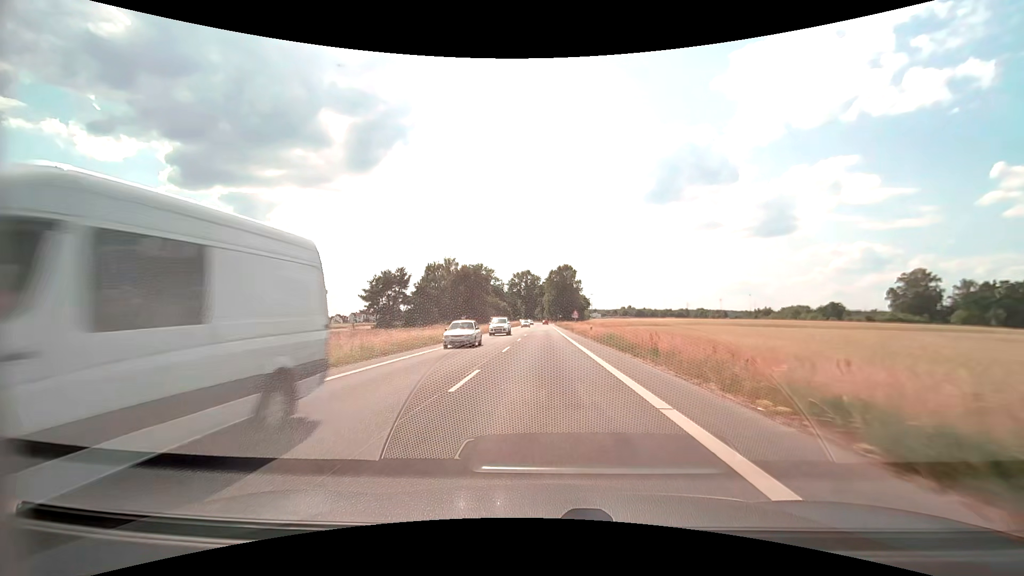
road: secondary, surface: asphalt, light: Day
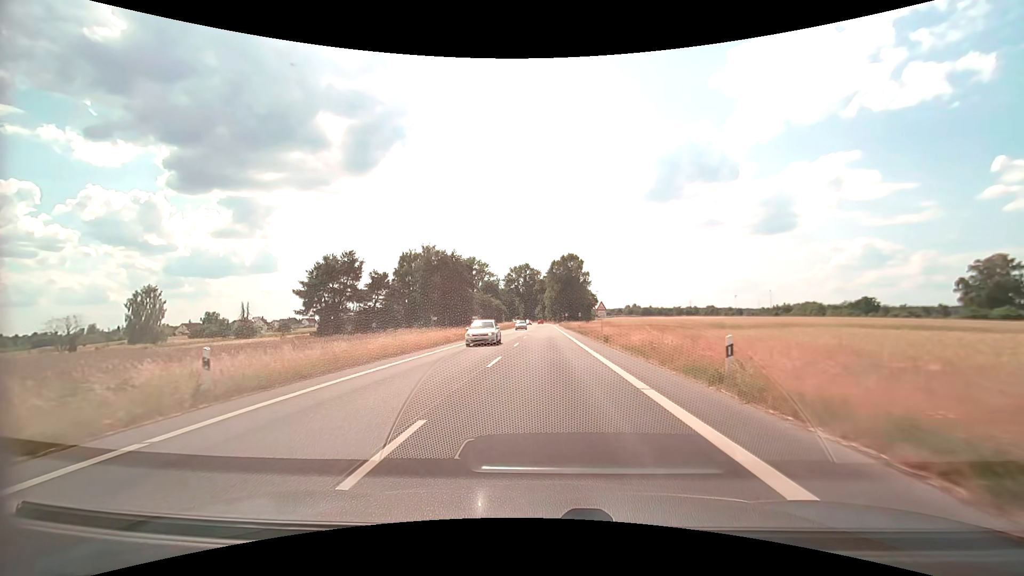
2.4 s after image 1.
(0.0, +30.1) m; 0°
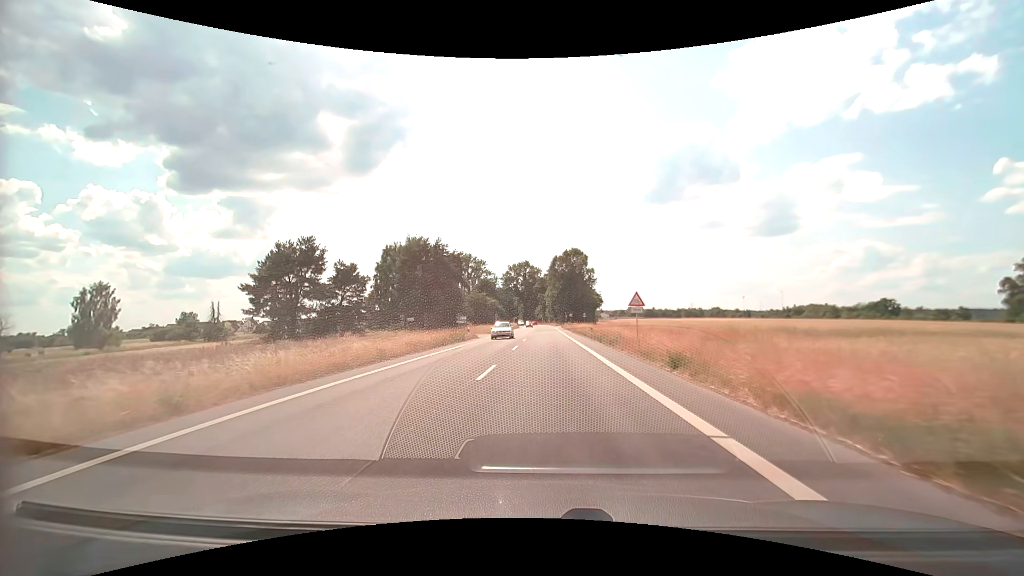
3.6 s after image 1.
(0.0, +14.7) m; 0°
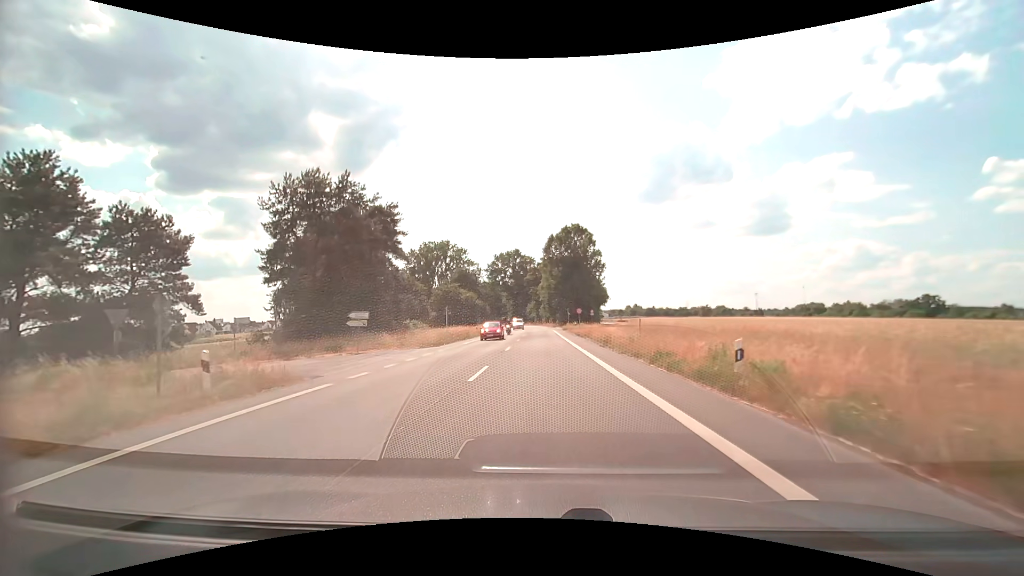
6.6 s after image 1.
(+0.2, +35.6) m; +1°
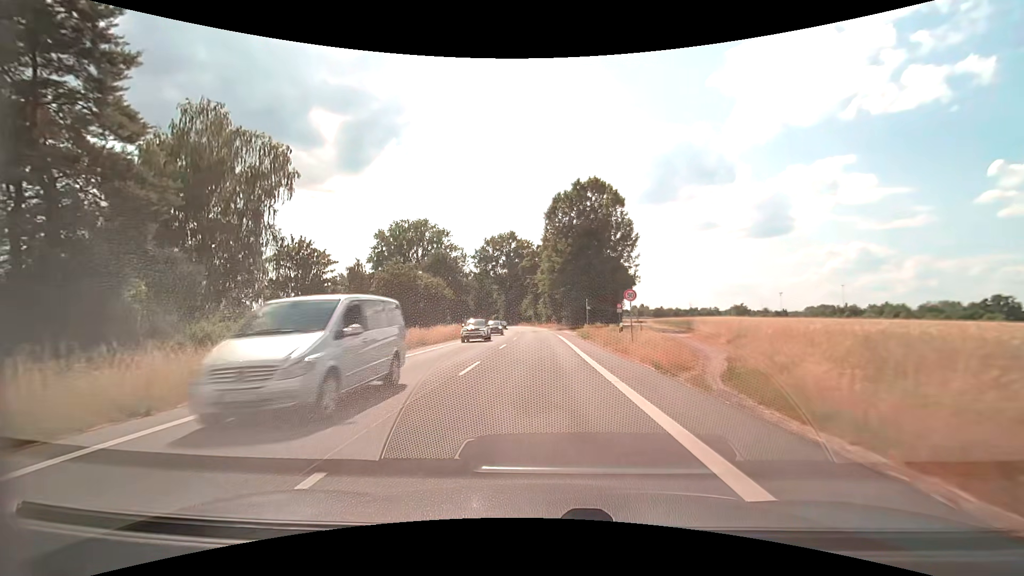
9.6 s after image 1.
(+0.1, +35.1) m; 0°
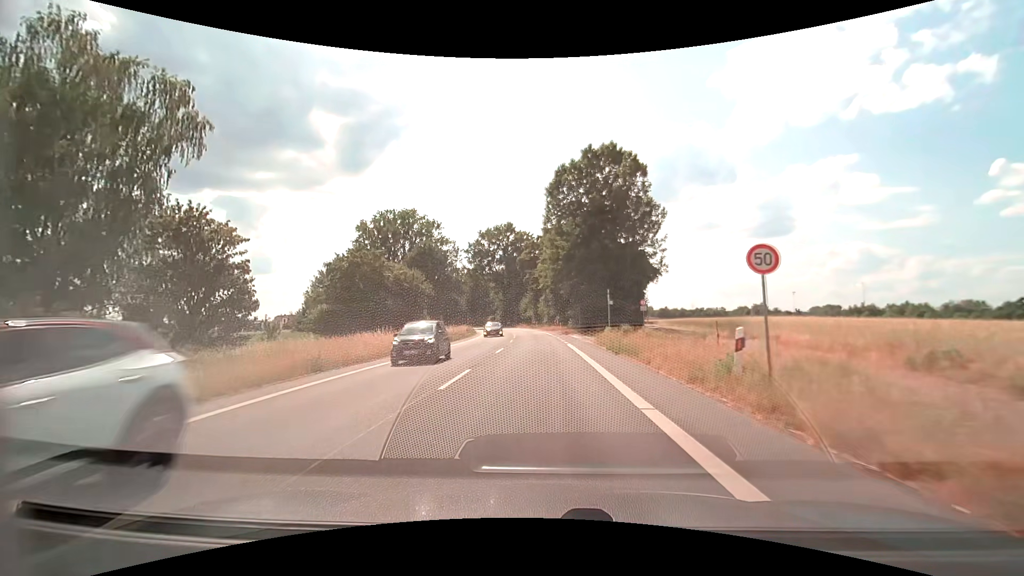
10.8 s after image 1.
(0.0, +14.3) m; 0°
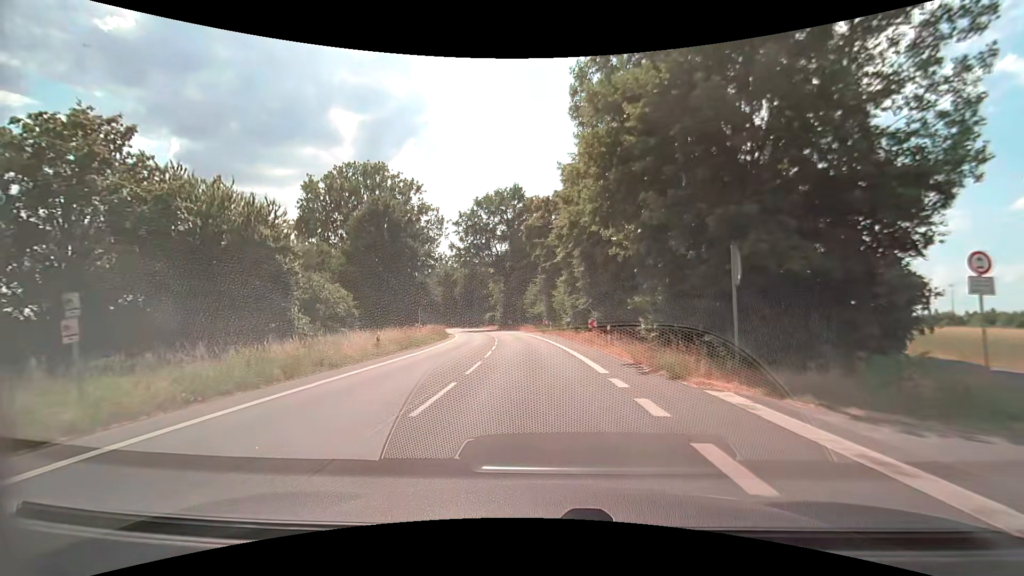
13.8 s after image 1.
(-0.5, +35.6) m; -2°
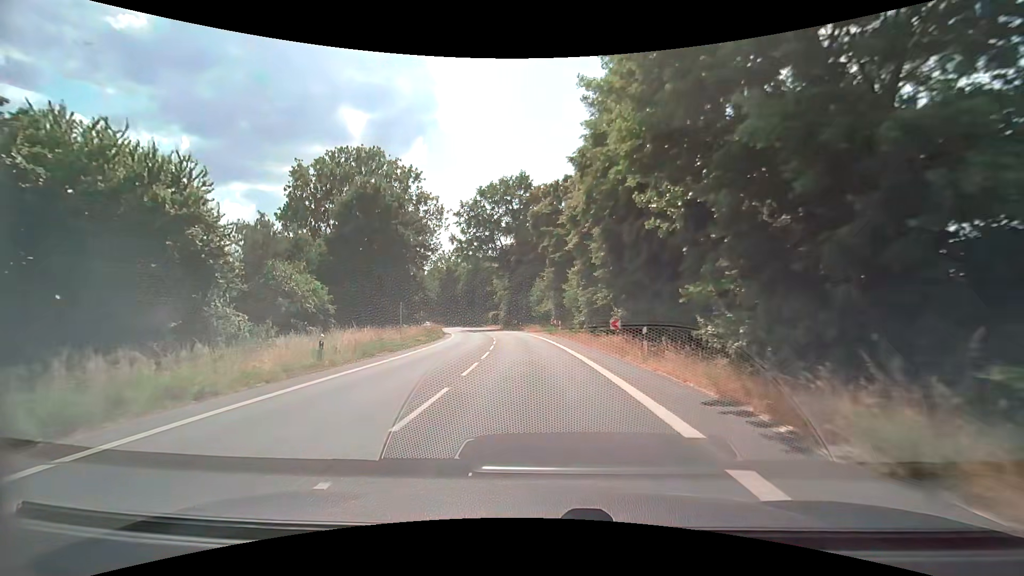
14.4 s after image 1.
(-0.1, +7.0) m; -1°
(0, +10) (-1, +20) (-1, +30) (-2, +40) (-3, +50) (-5, +60) (-7, +70) (-9, +79) (-12, +89) (-15, +98) m
